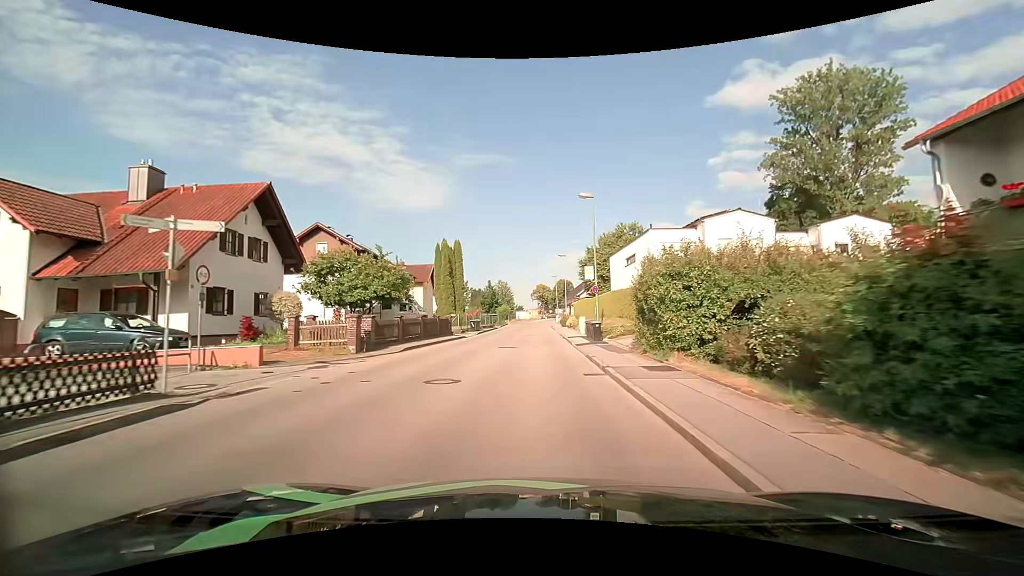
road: unclassified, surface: asphalt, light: Day
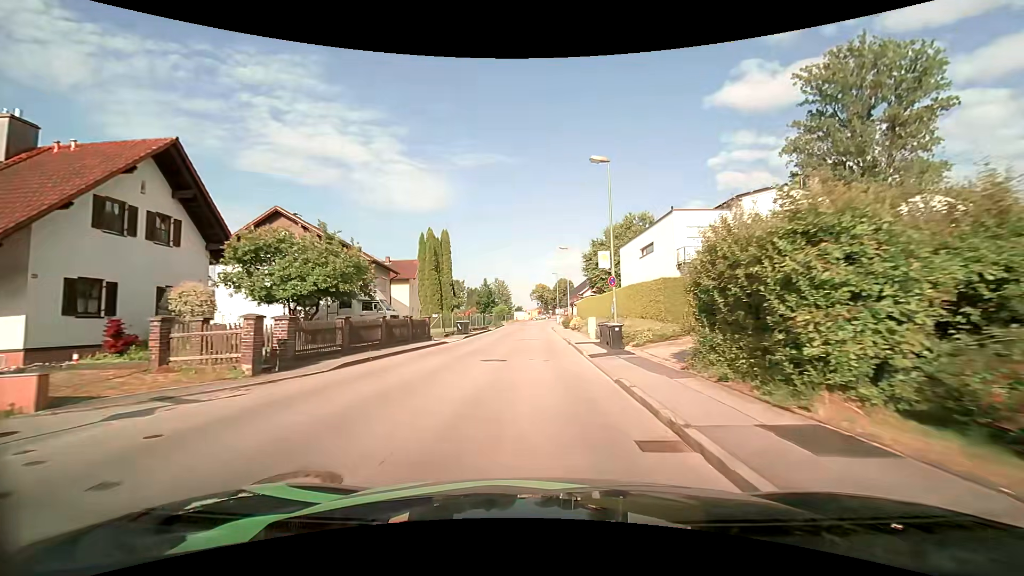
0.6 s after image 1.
(0.0, +6.4) m; 0°
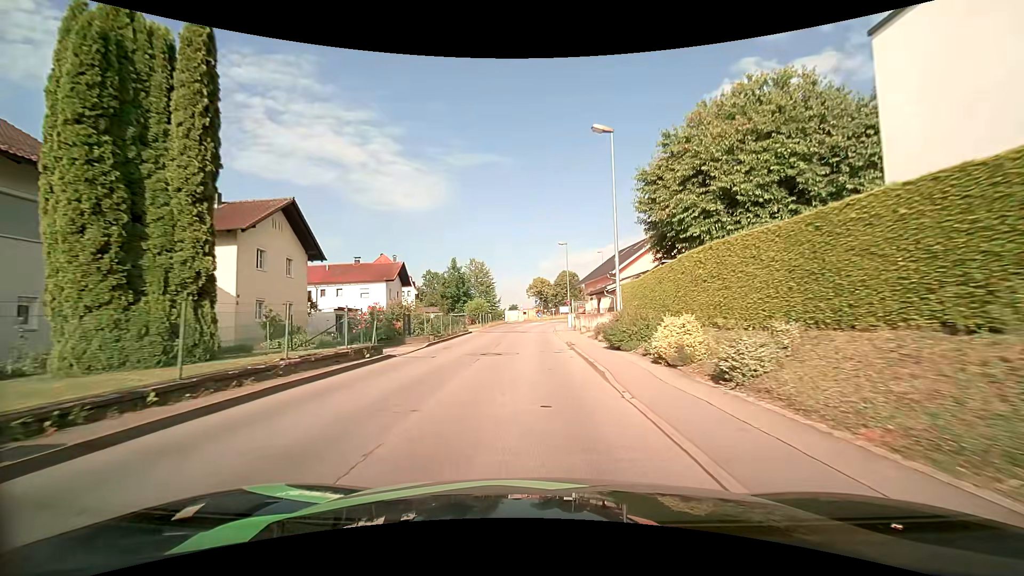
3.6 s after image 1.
(-0.1, +32.2) m; 0°
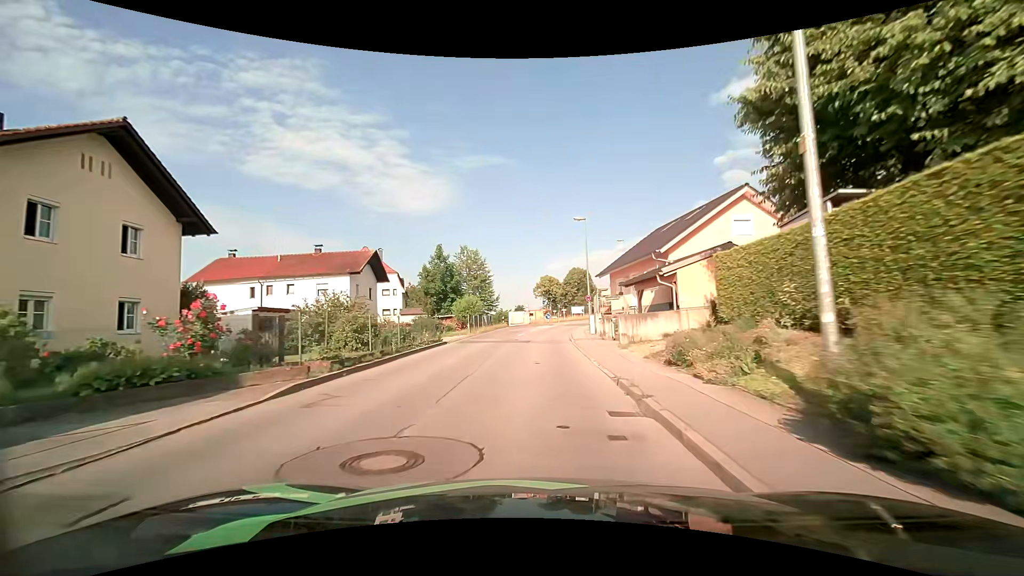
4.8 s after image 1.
(-0.1, +12.7) m; -1°
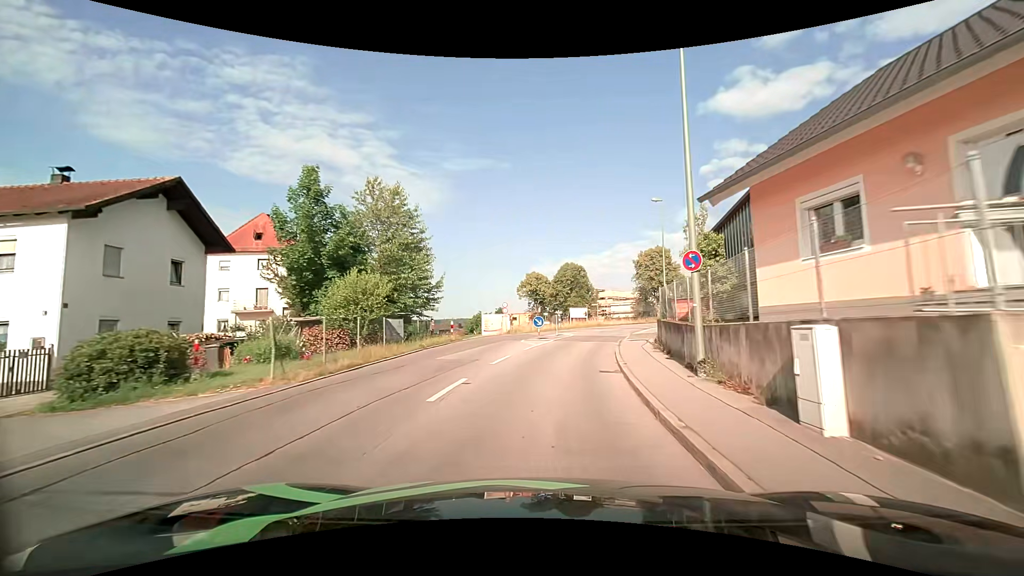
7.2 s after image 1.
(+0.2, +24.8) m; +1°
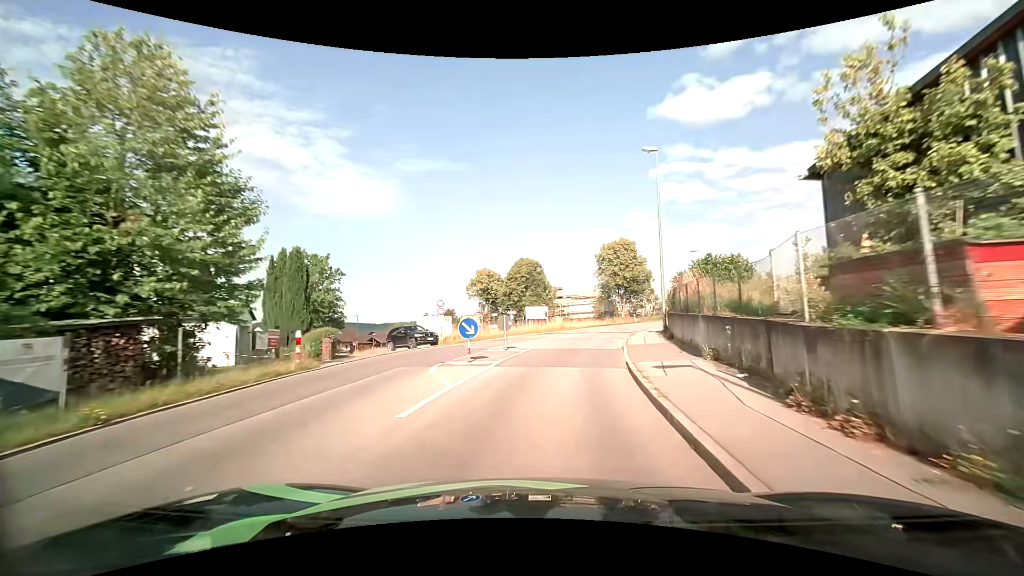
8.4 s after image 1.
(+0.7, +12.8) m; +6°
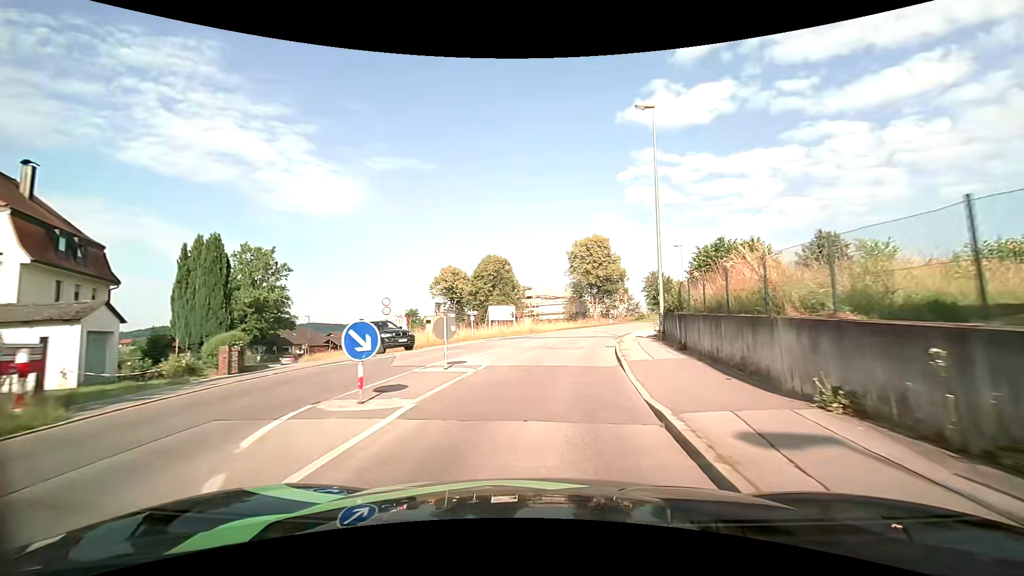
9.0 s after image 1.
(+0.1, +6.2) m; +3°
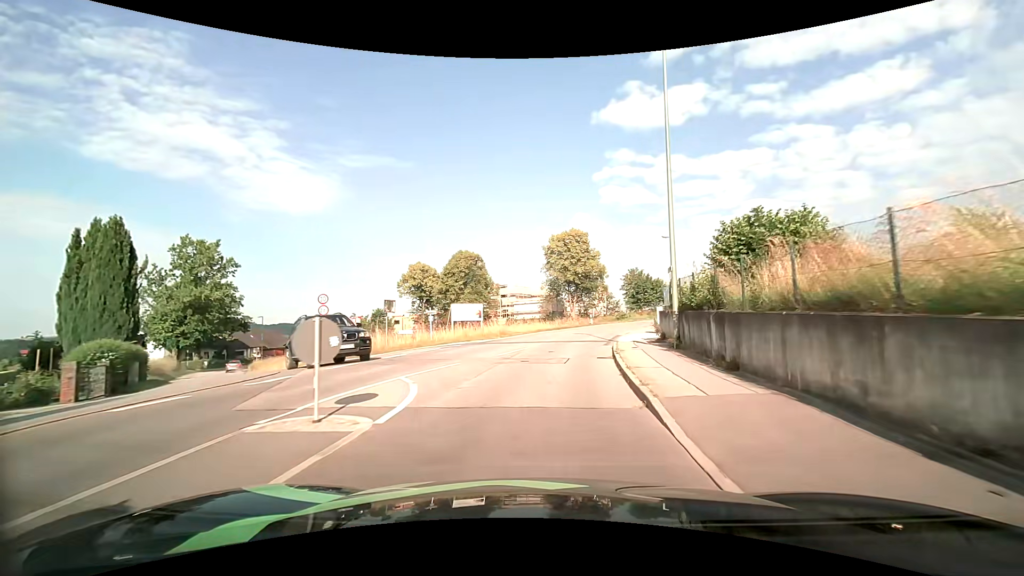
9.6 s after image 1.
(+0.1, +5.7) m; +3°
(0, +10) (+1, +20) (+3, +30) (+6, +39) (+9, +49) (+13, +58) (+17, +67) (+22, +76) (+27, +85) (+33, +93) m
